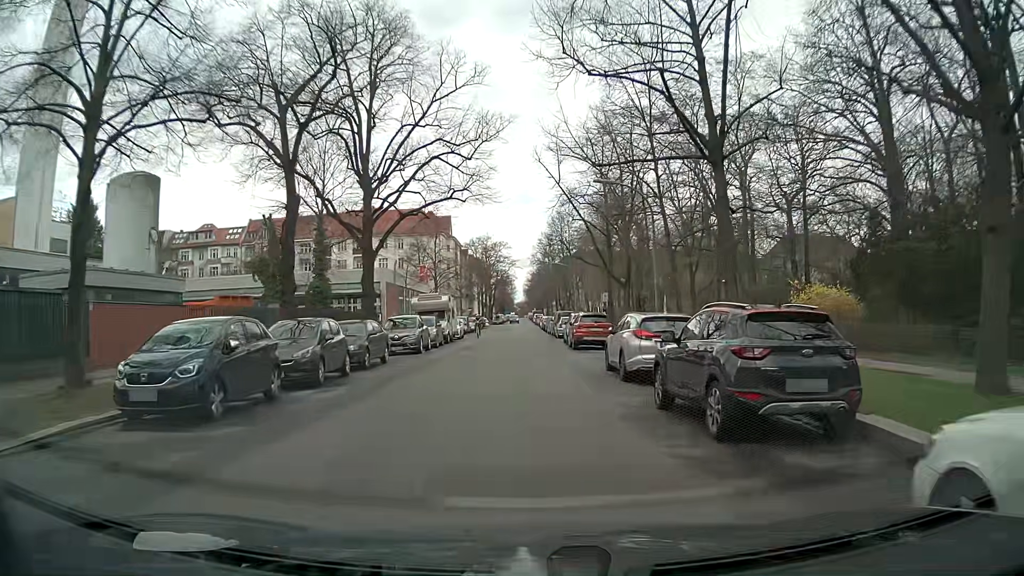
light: Day
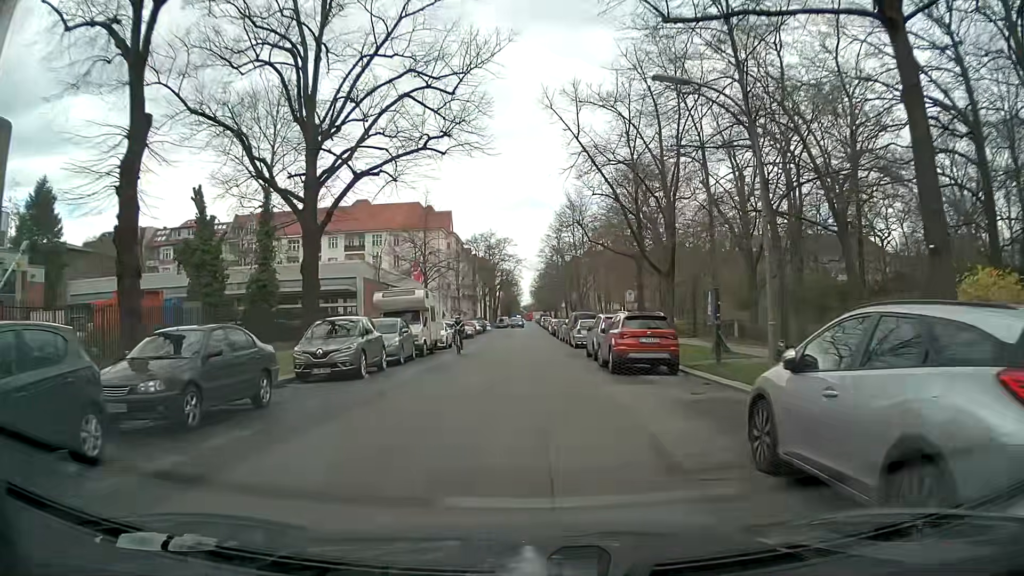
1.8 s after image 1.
(-0.5, +11.0) m; -4°
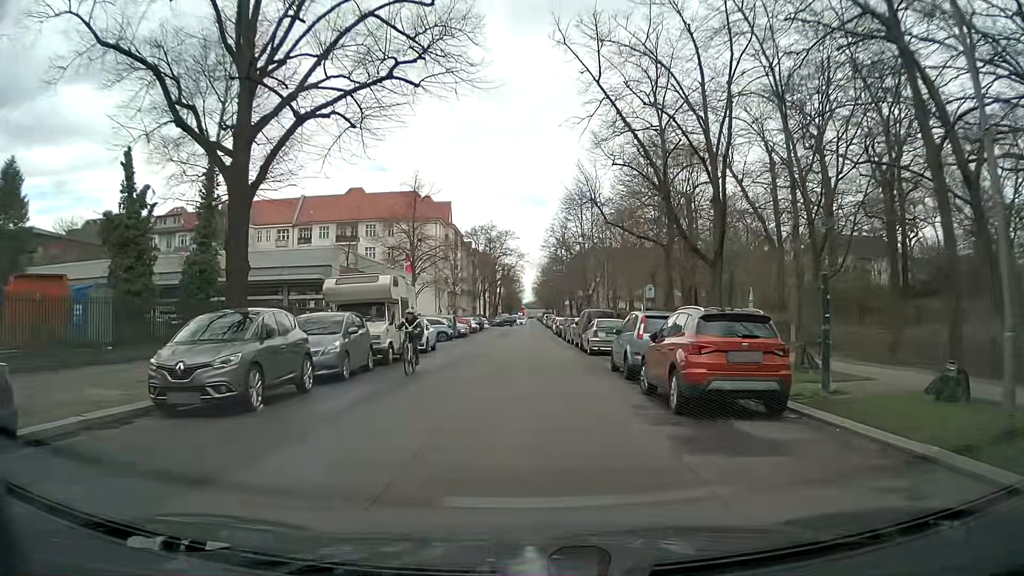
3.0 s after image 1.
(+0.1, +7.2) m; -1°
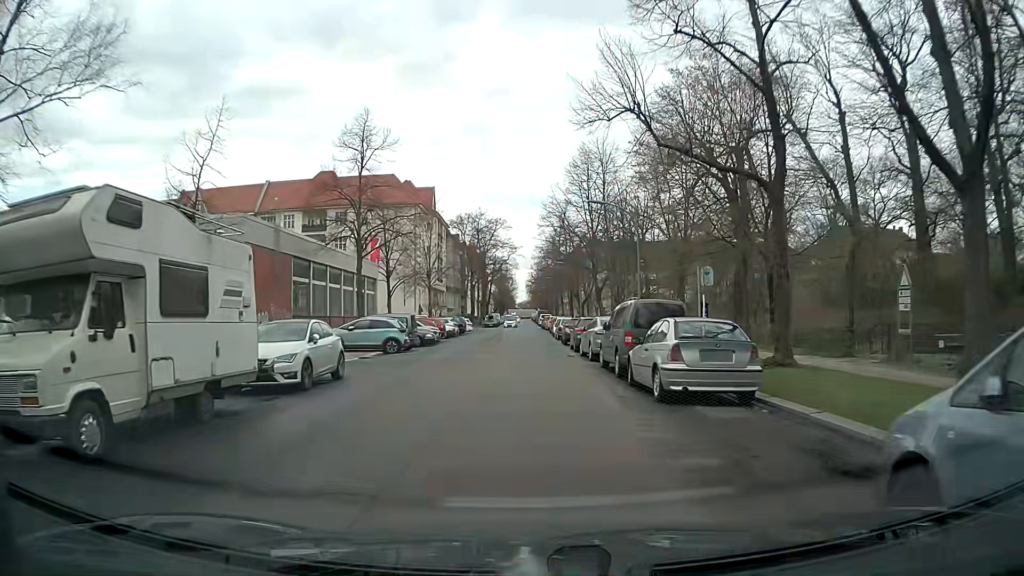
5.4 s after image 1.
(+0.4, +14.8) m; +2°
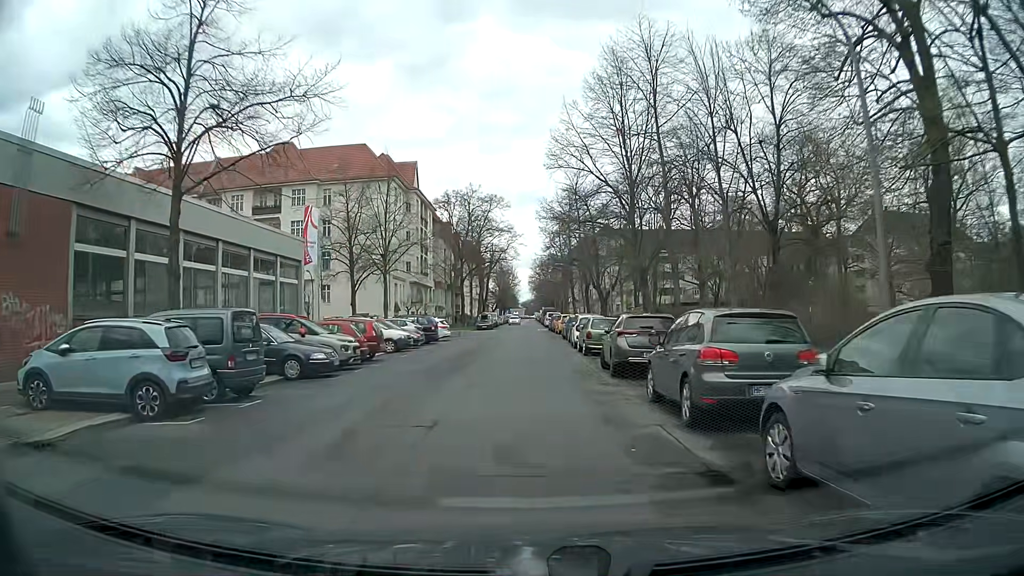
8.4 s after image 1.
(0.0, +20.0) m; -1°
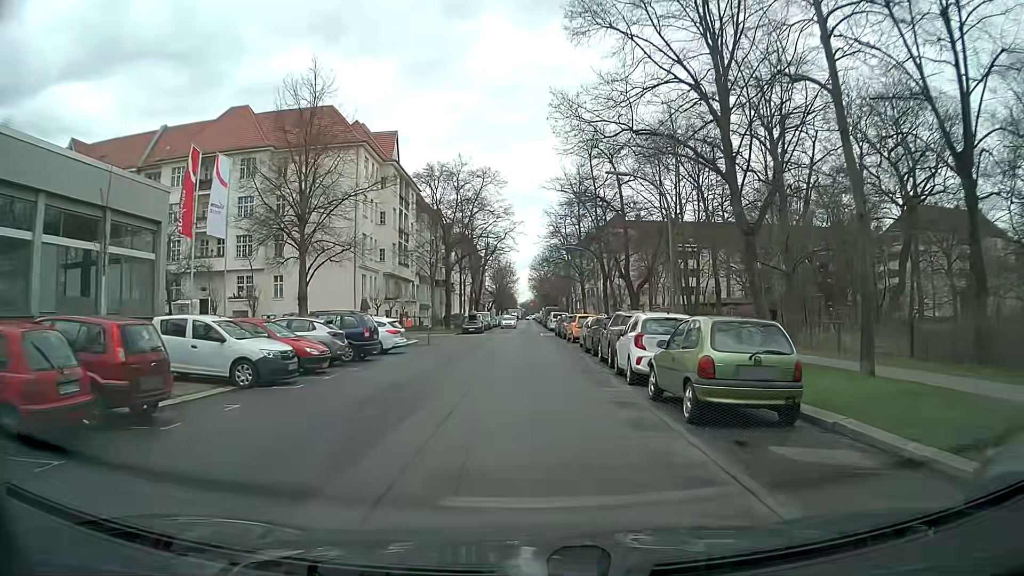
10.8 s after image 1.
(0.0, +15.8) m; +1°
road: residential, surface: asphalt
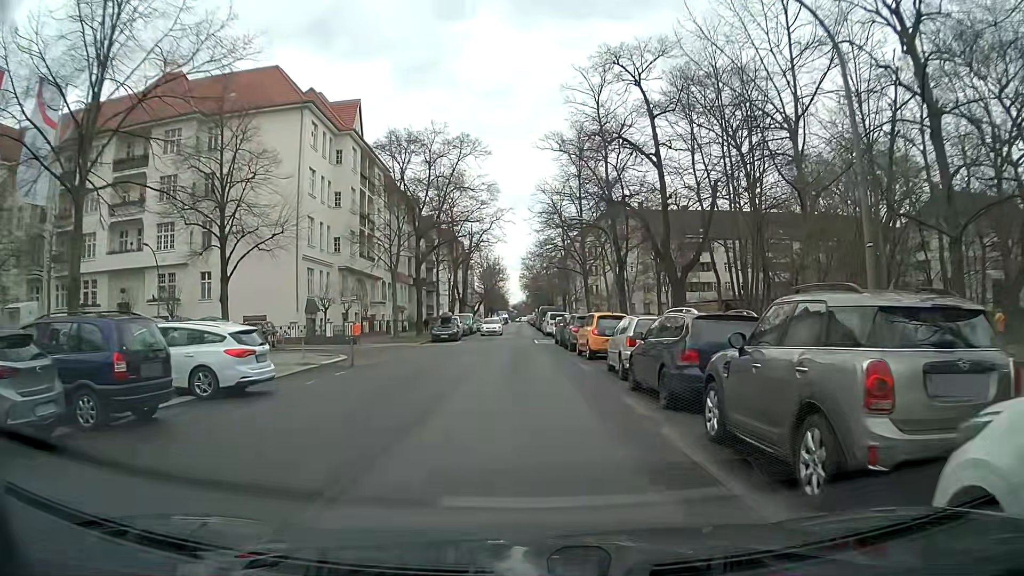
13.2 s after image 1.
(0.0, +13.7) m; +1°
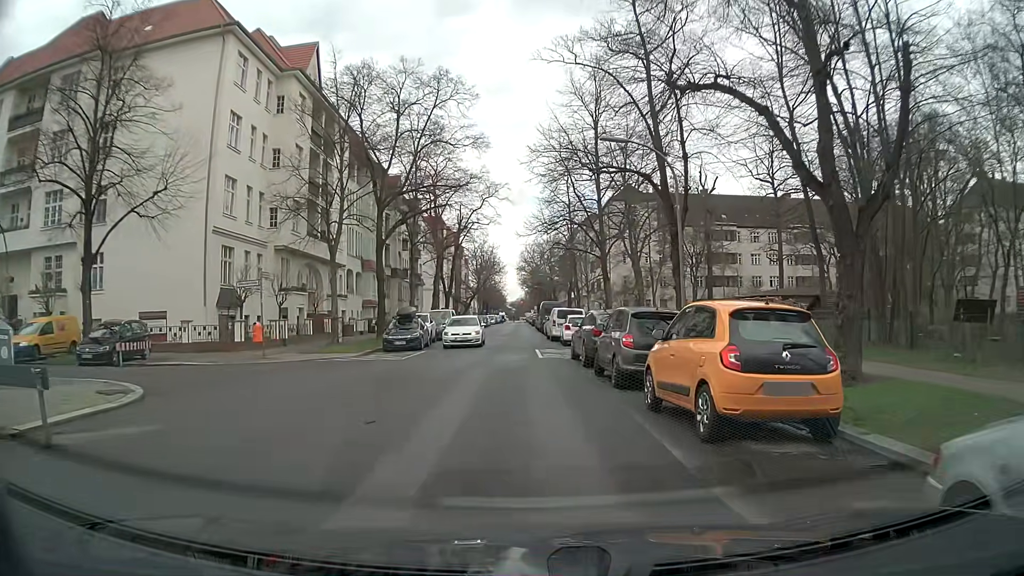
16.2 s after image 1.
(-0.3, +14.5) m; -1°
